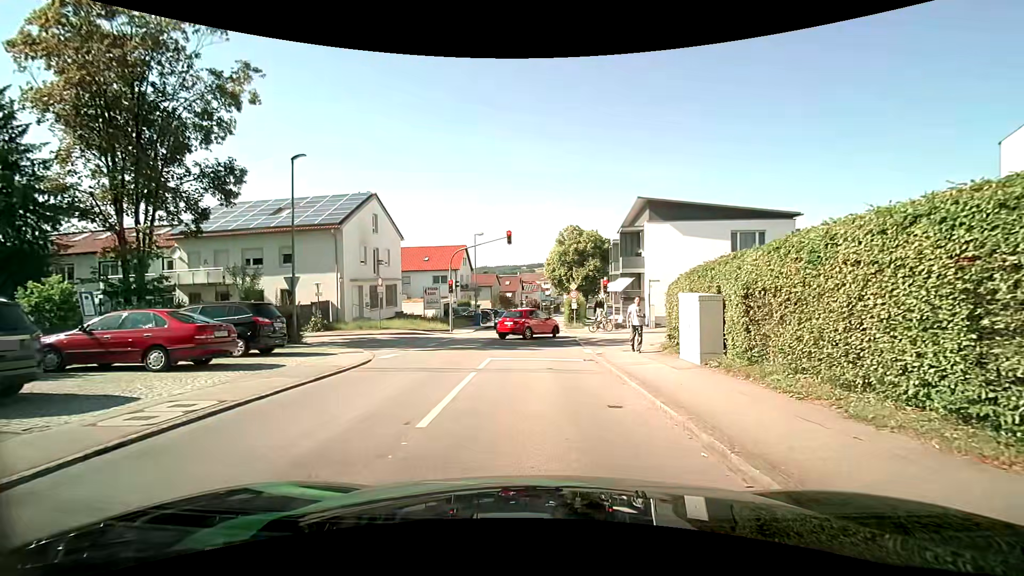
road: unclassified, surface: asphalt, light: Day
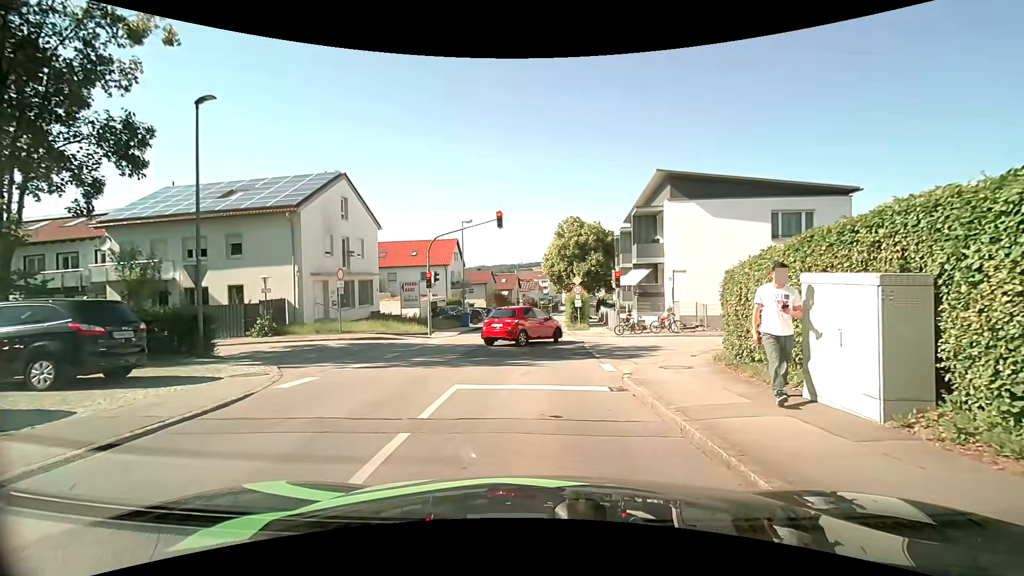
(-0.1, +5.6) m; 0°
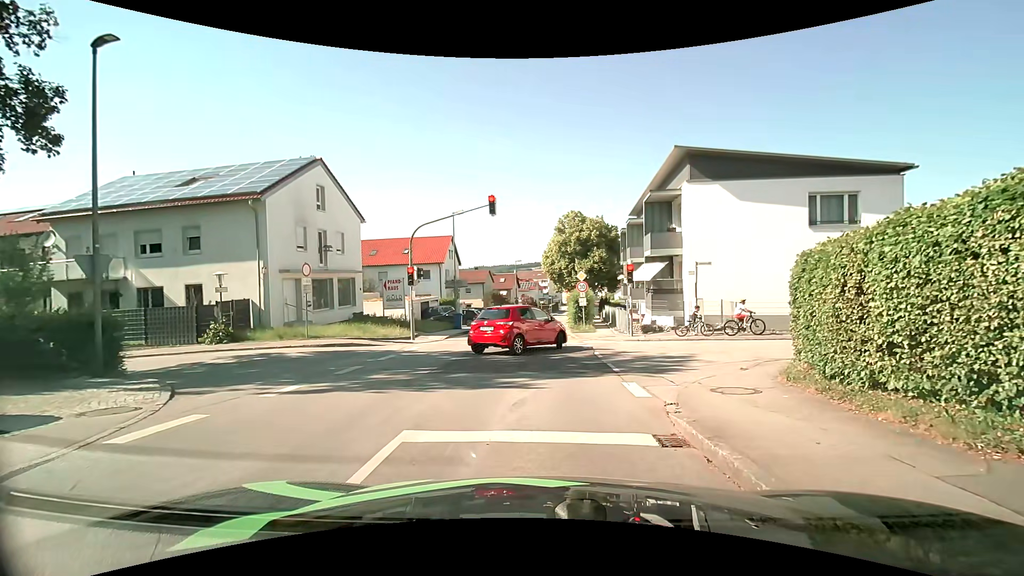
(0.0, +3.4) m; -1°
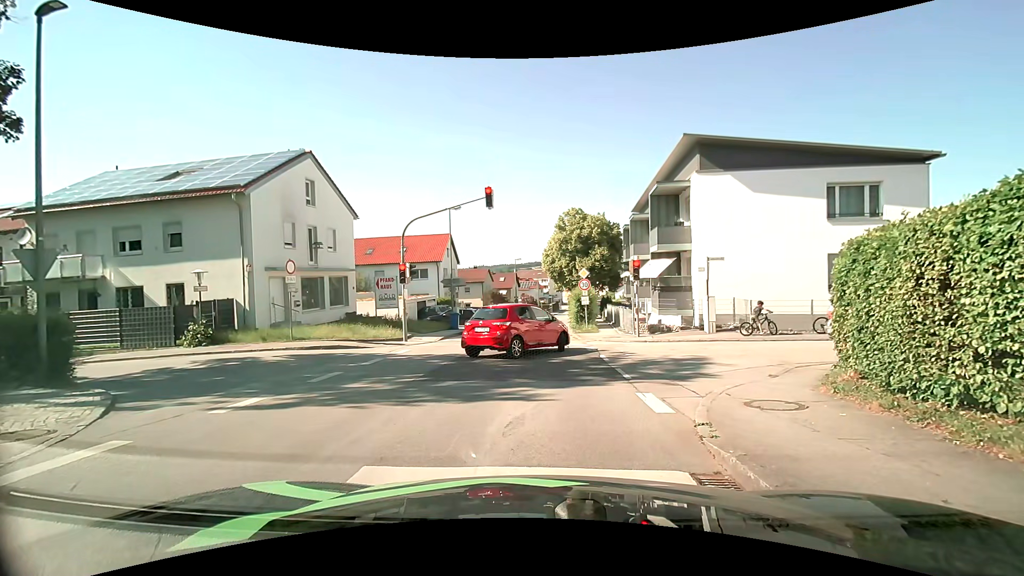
(0.0, +1.3) m; 0°
(0, +10) (0, +20) (0, +30) (+1, +40) (+2, +50) (+3, +60) (+4, +70) (+5, +80) (+6, +90) (+7, +100) m
